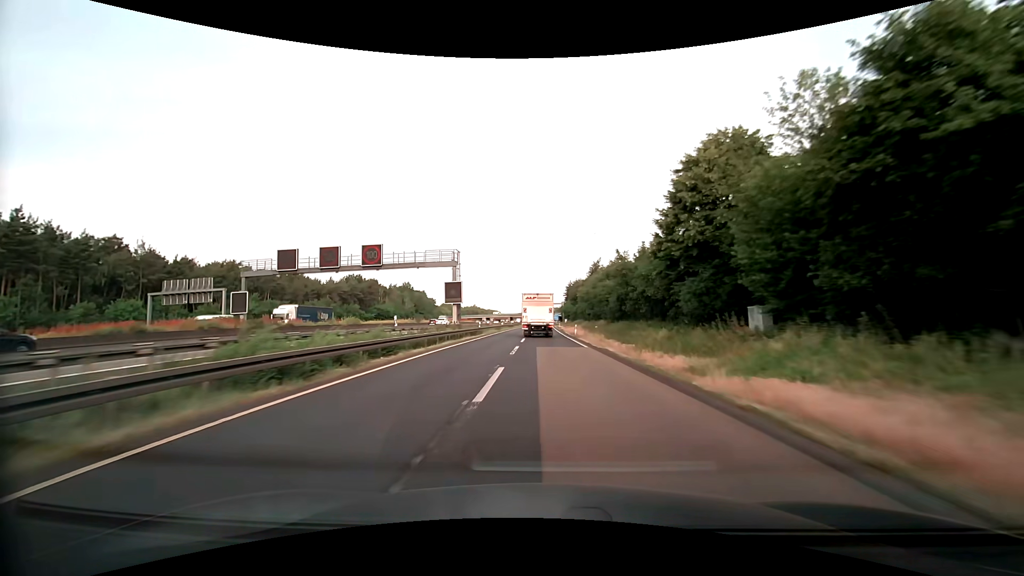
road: motorway_link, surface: asphalt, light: Day
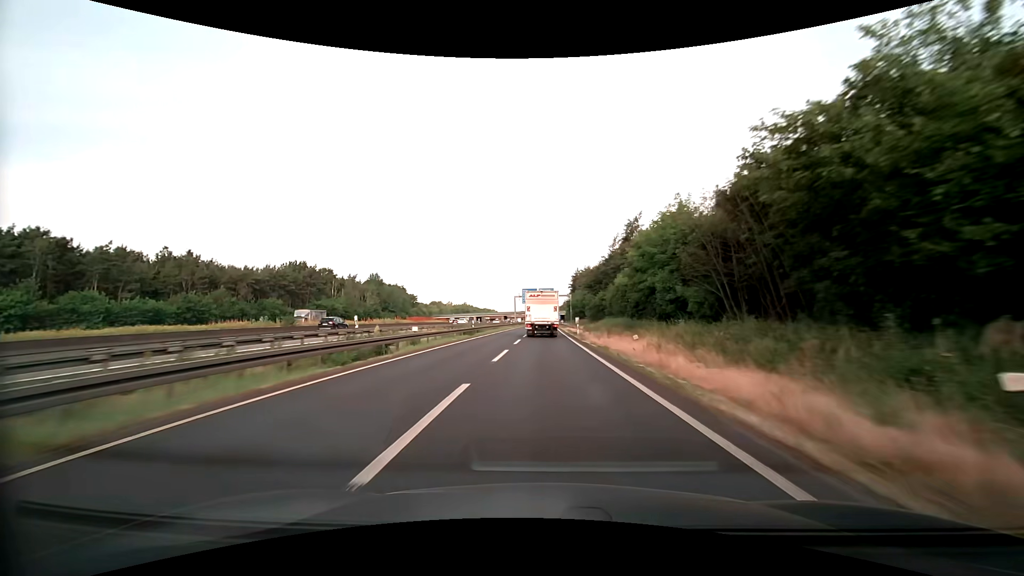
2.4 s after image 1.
(-0.1, +52.2) m; 0°
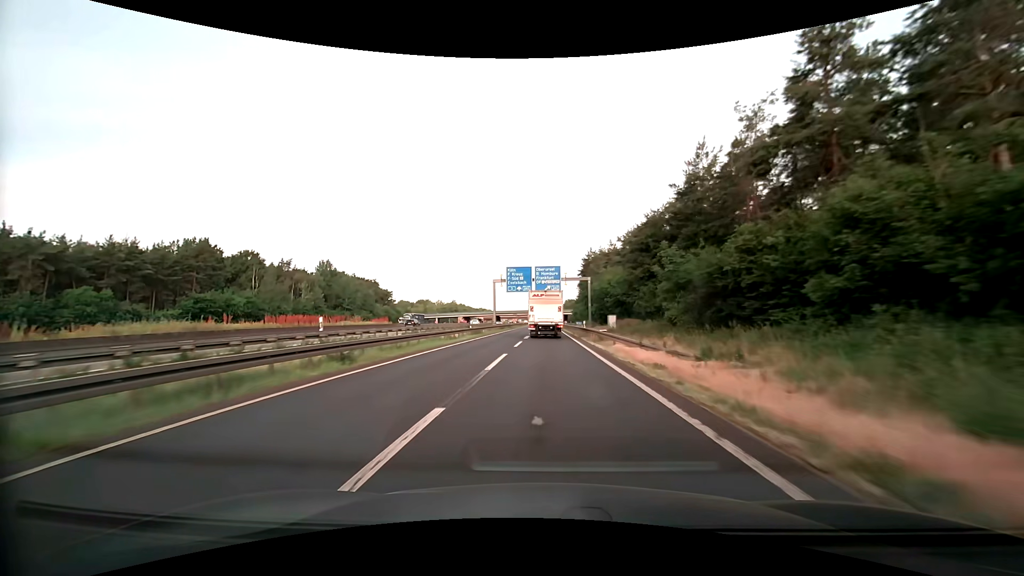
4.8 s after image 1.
(-0.1, +50.9) m; 0°
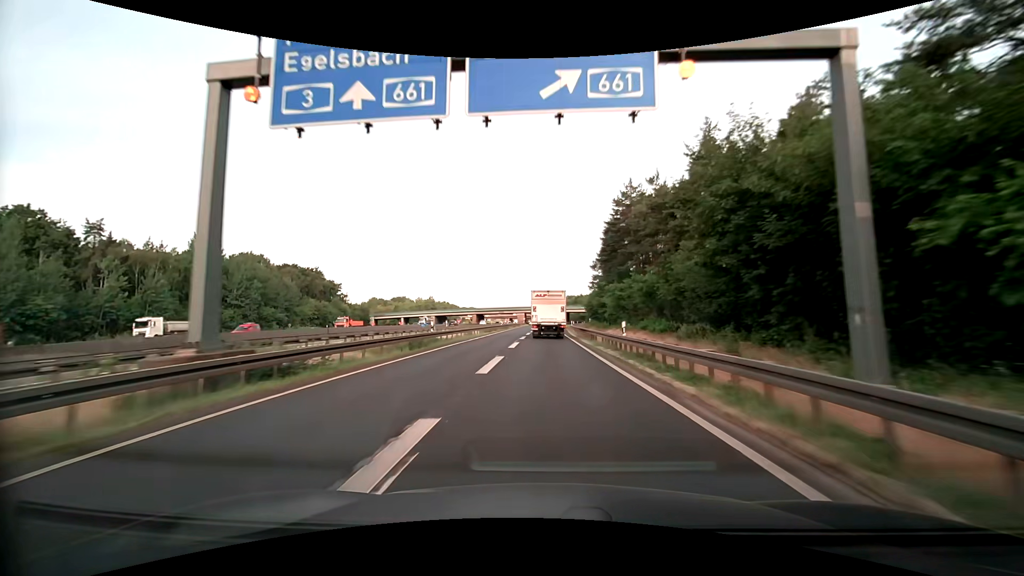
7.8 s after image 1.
(+0.3, +61.7) m; +1°
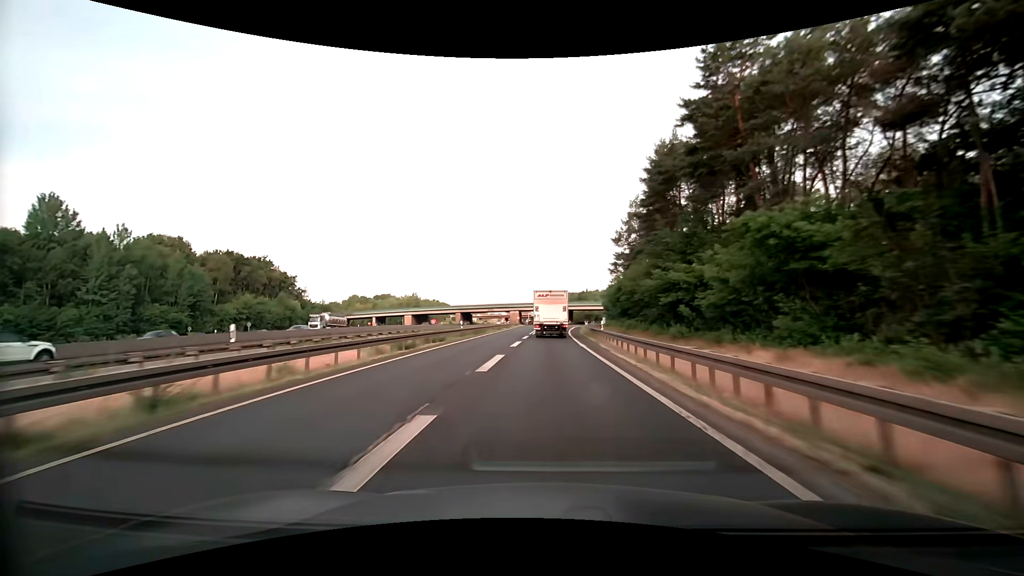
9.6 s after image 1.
(-0.1, +36.1) m; 0°
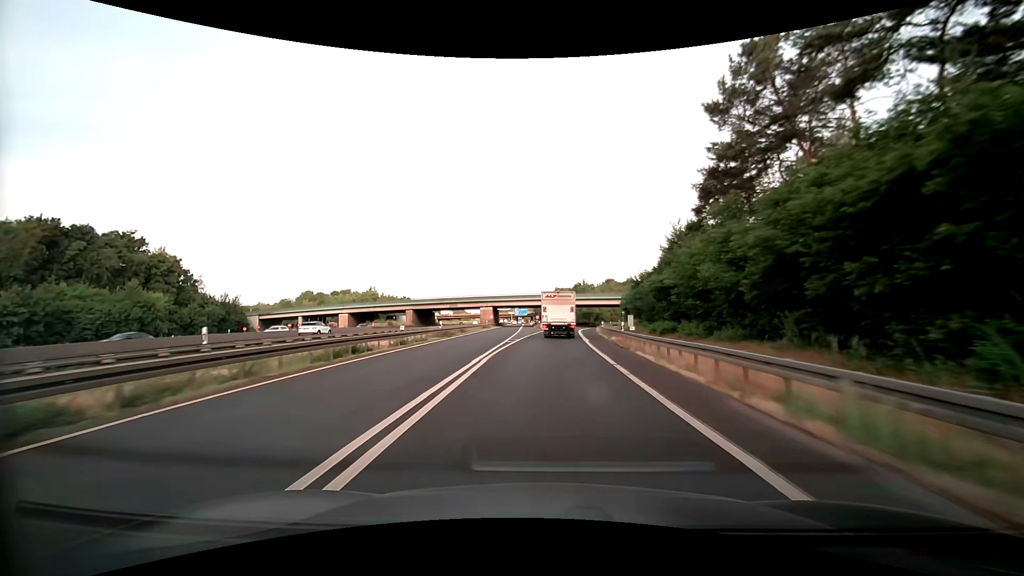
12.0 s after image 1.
(+0.6, +47.1) m; +1°
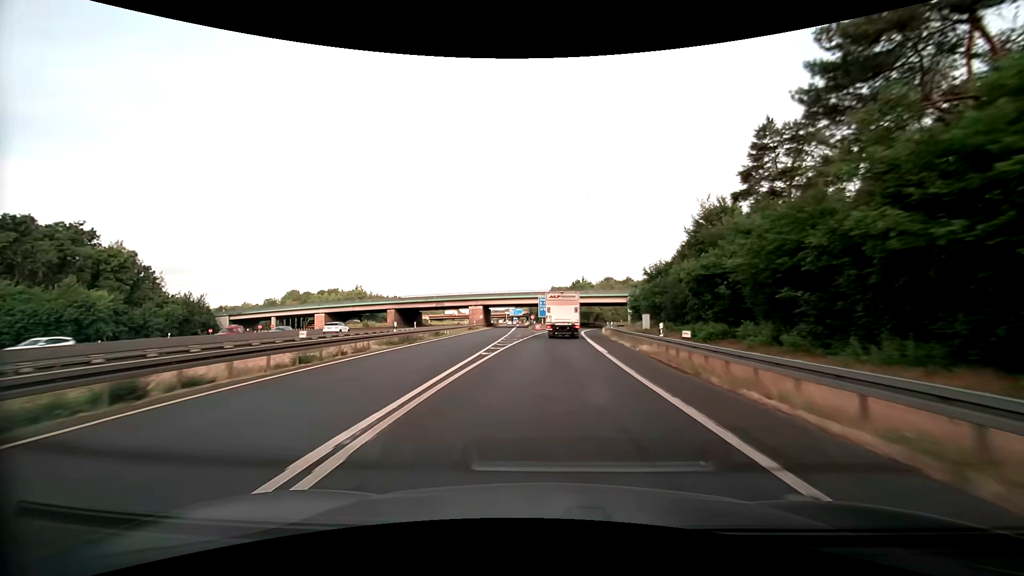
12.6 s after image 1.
(+0.1, +11.6) m; +1°
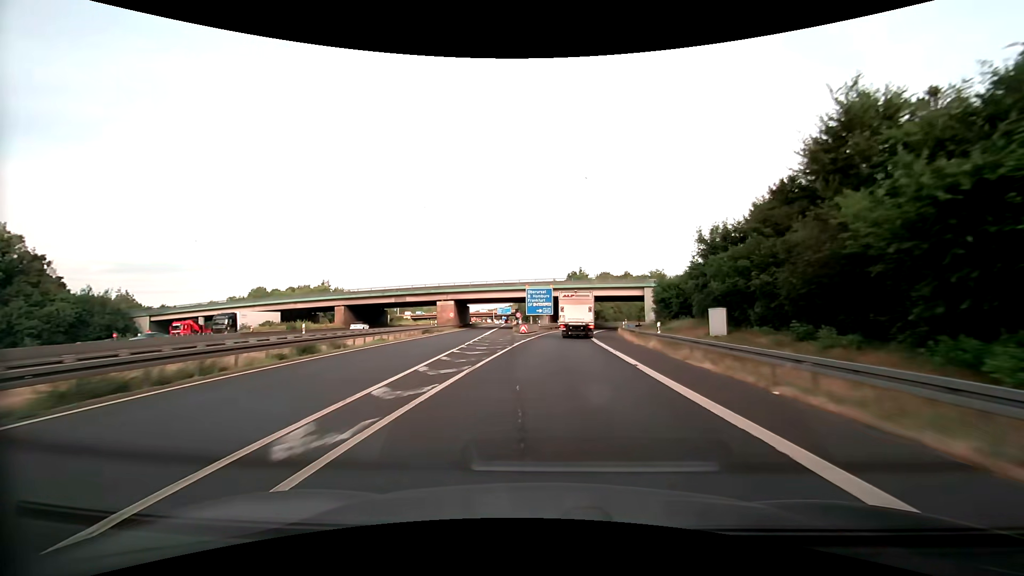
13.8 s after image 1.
(+0.2, +23.2) m; +1°
(0, +10) (0, +20) (+1, +30) (+1, +40) (+2, +50) (+4, +60) (+5, +70) (+8, +79) (+10, +89) (+13, +99) m
